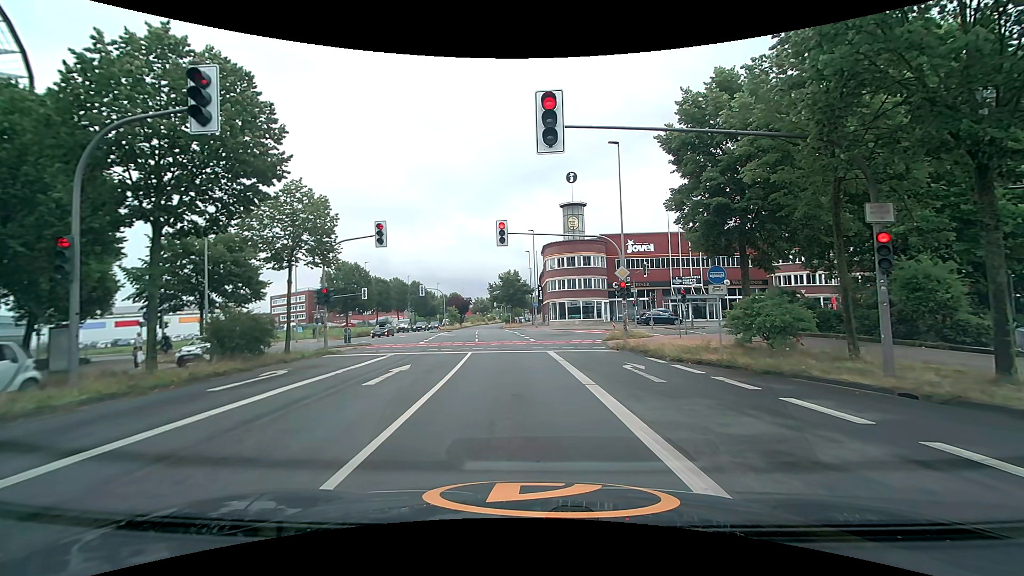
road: secondary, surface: asphalt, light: Day
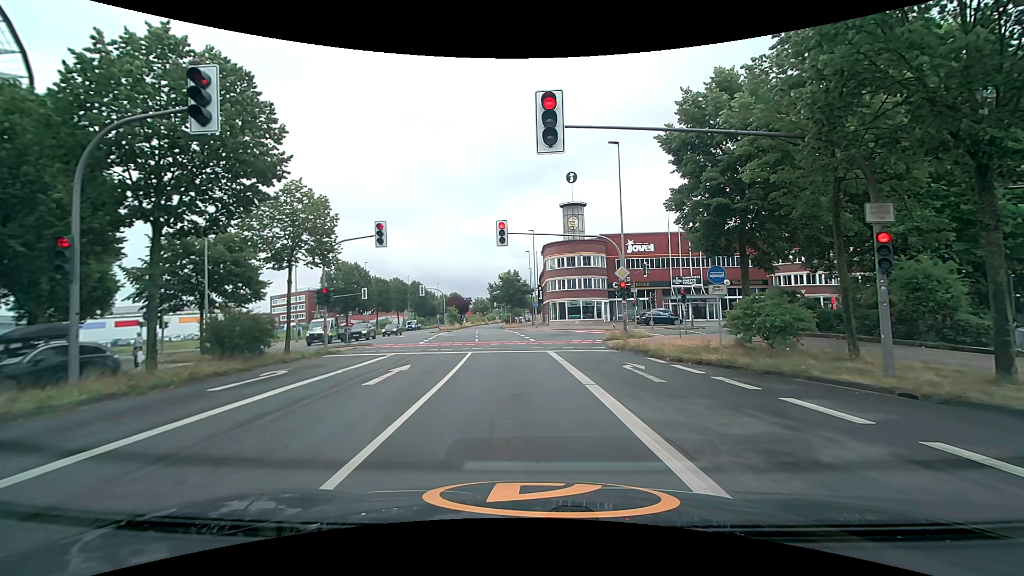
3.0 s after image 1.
(0.0, 0.0) m; 0°
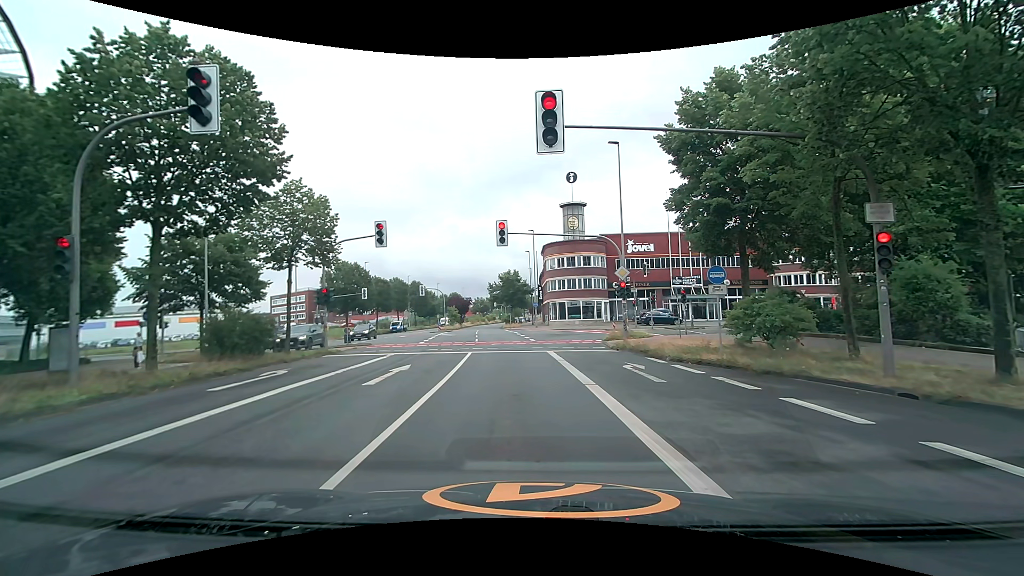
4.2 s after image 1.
(0.0, 0.0) m; 0°
(-1, +10) (-1, +20) (-3, +30) (-4, +40) (-5, +50) (-7, +60) (-8, +70) (-9, +79) (-10, +89) (-10, +99) m
